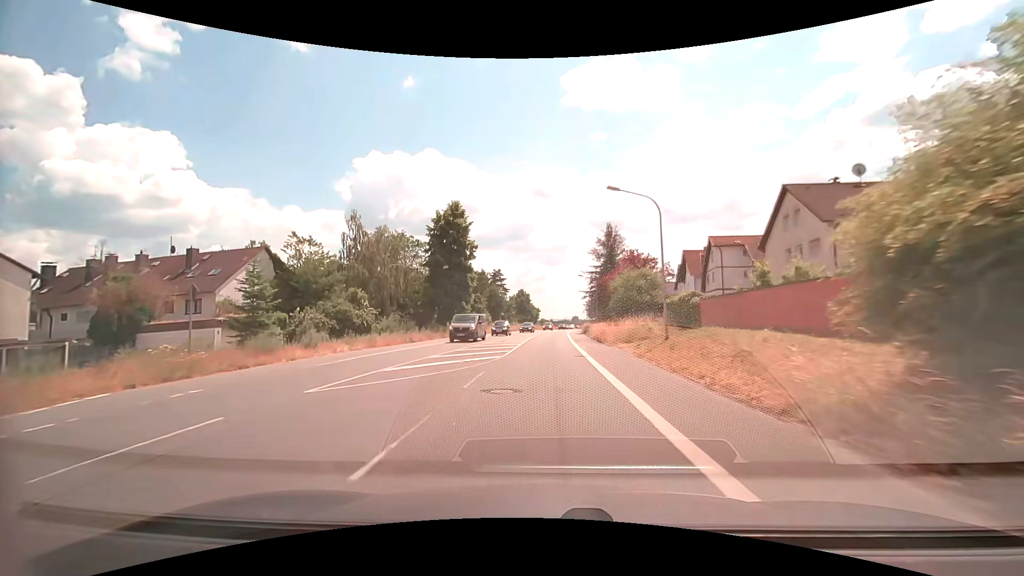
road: primary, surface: asphalt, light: Day
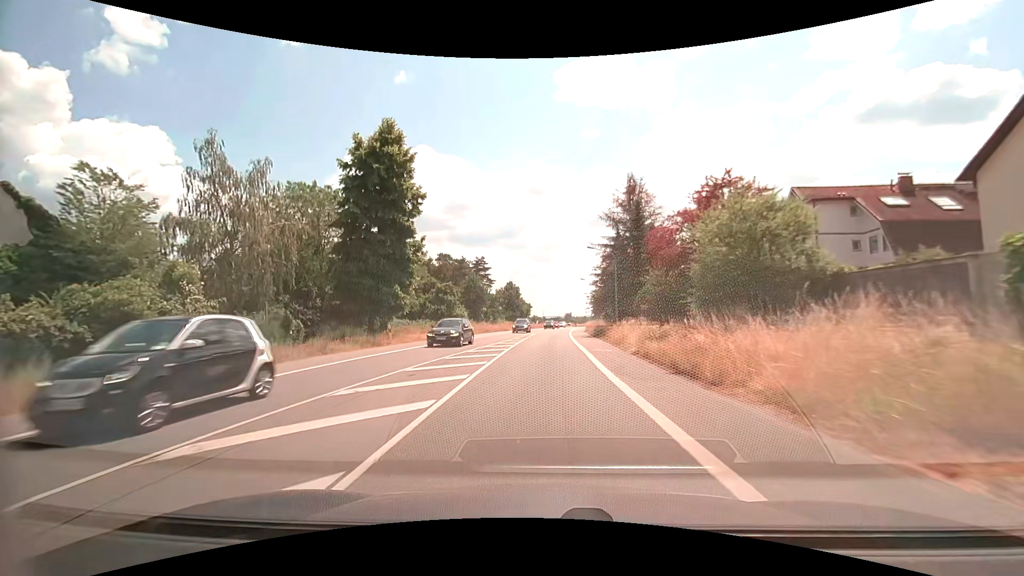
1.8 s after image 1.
(+0.1, +22.9) m; +1°
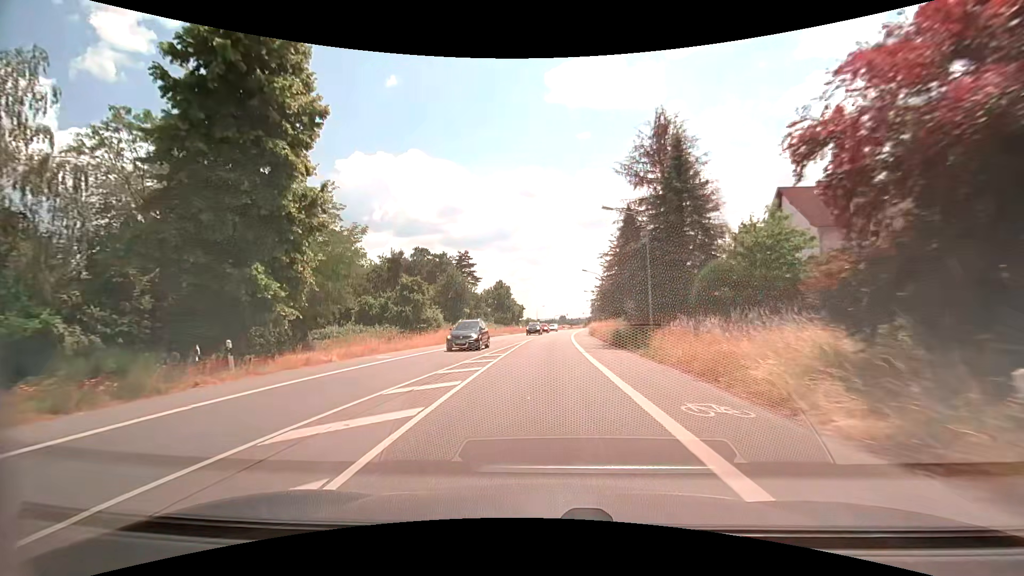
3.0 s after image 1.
(+0.1, +15.3) m; +1°
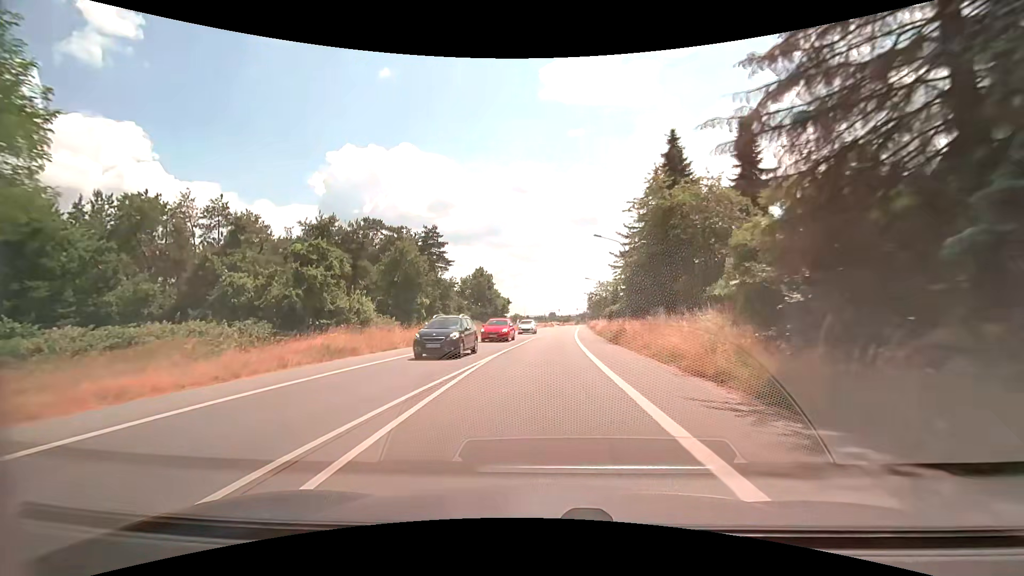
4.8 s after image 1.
(+0.2, +23.1) m; +1°
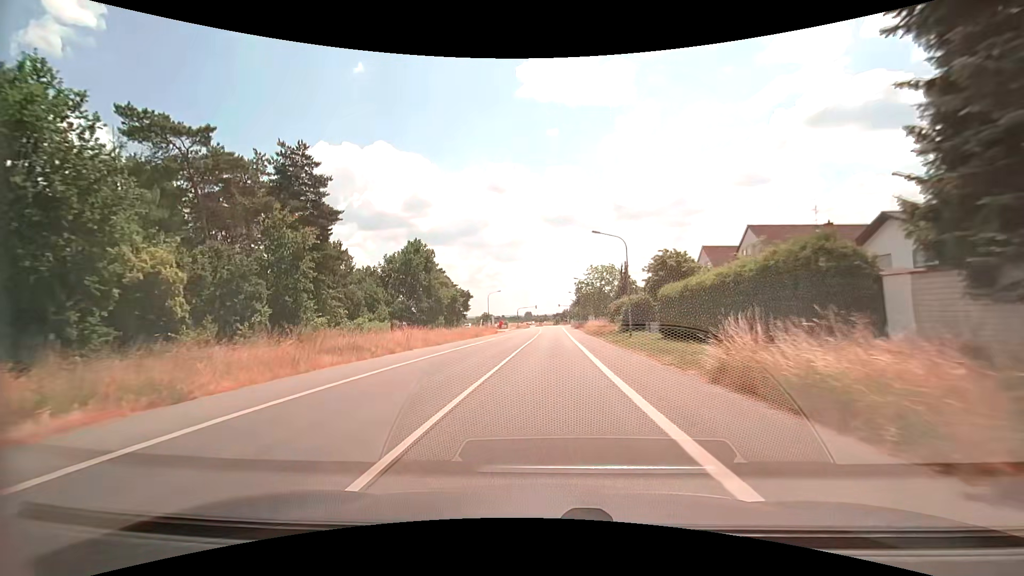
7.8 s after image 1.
(+0.8, +39.0) m; +2°
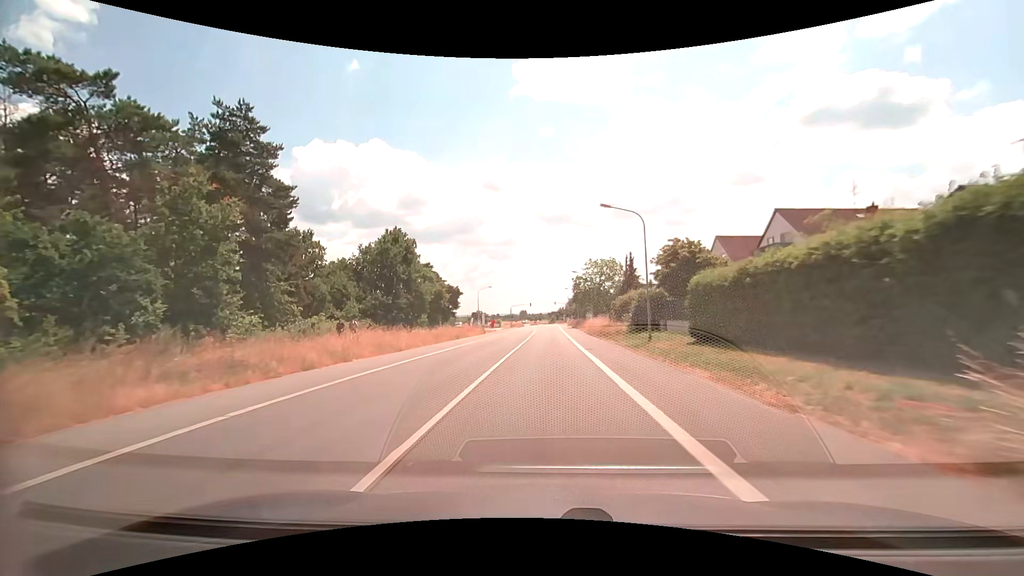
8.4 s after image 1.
(+0.1, +7.9) m; +1°
